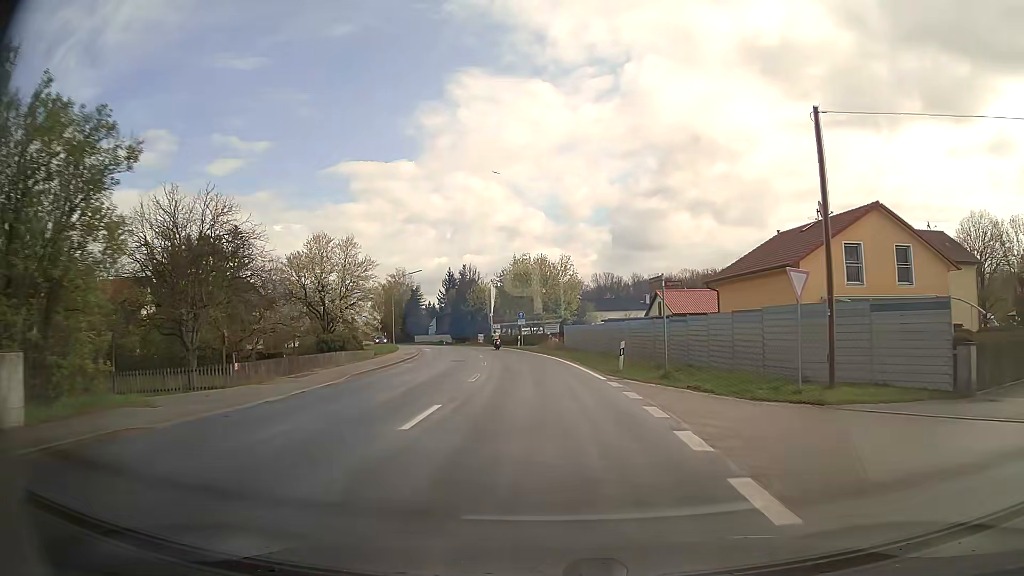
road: secondary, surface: asphalt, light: Day
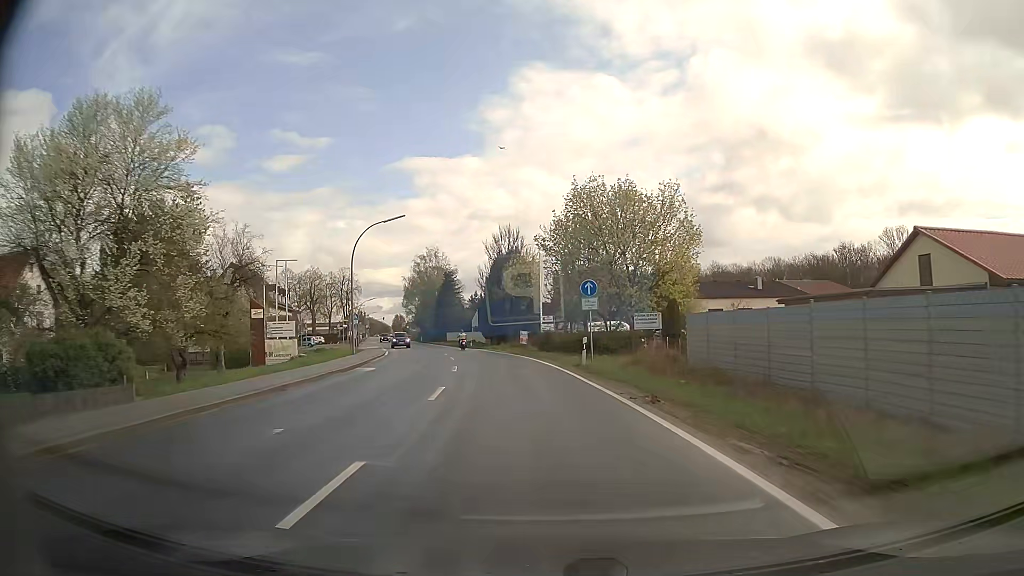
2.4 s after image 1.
(-1.3, +32.6) m; -5°
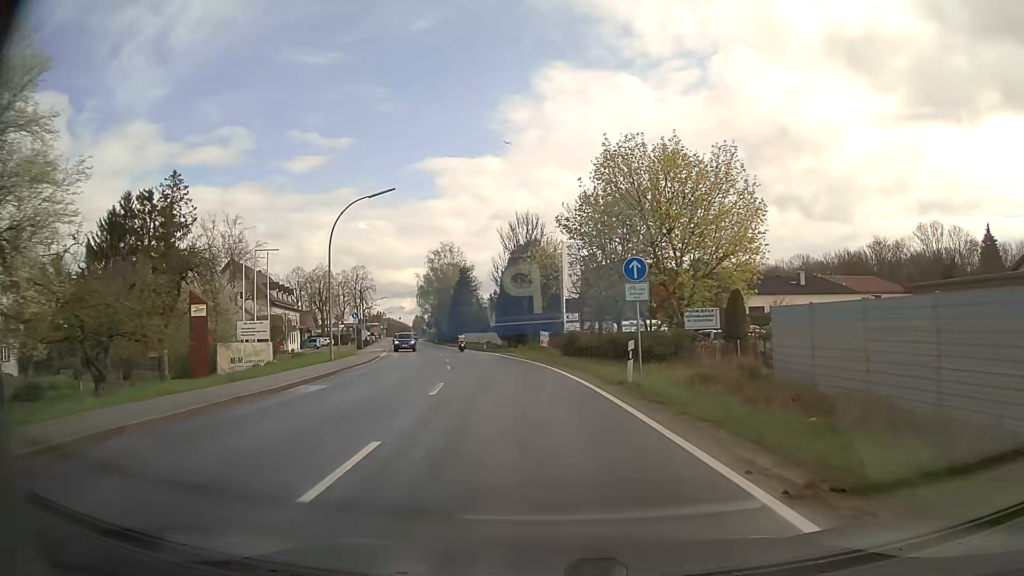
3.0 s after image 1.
(-0.1, +7.8) m; -2°
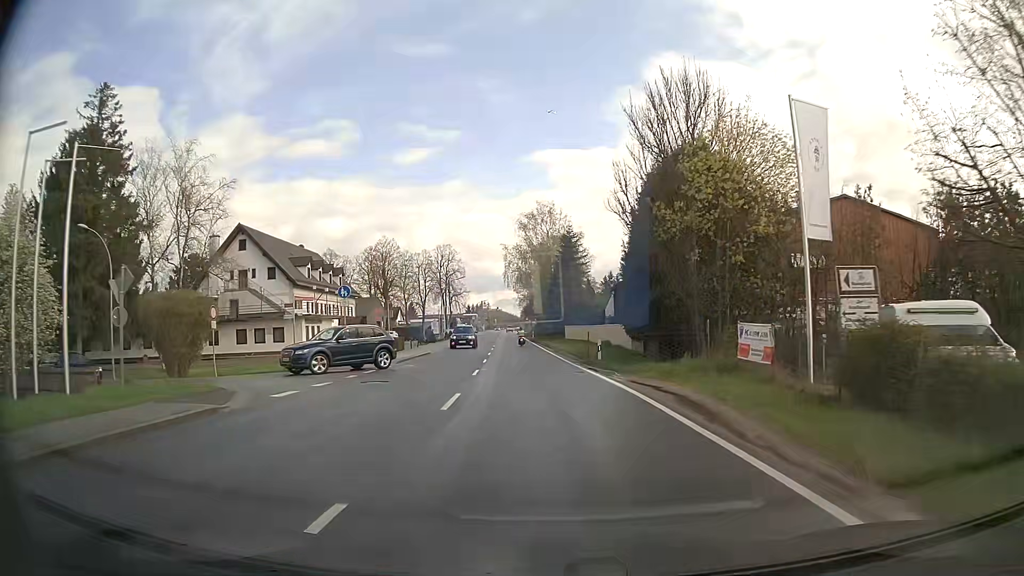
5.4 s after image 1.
(-2.7, +30.1) m; -10°
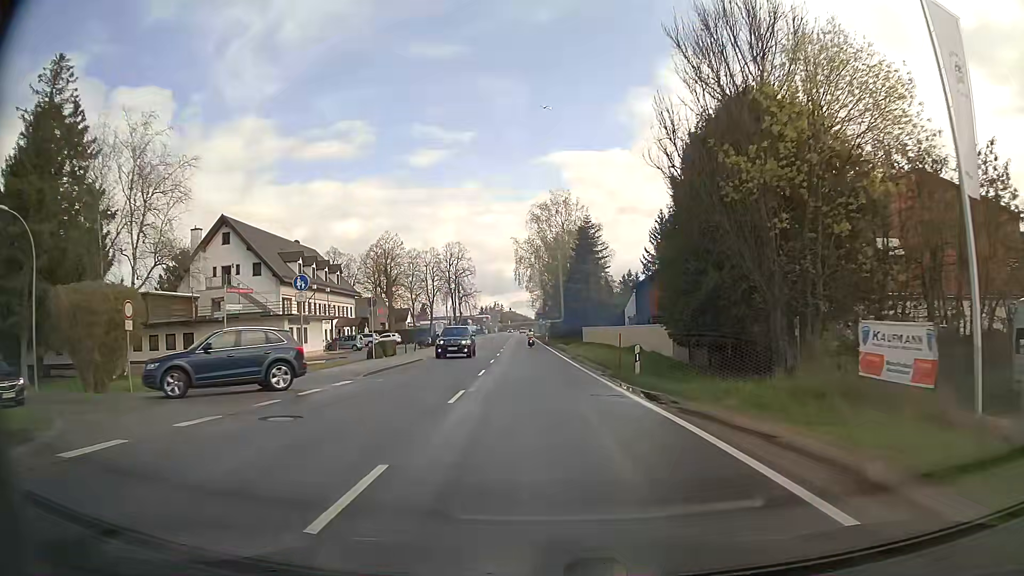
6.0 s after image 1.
(0.0, +7.4) m; -1°
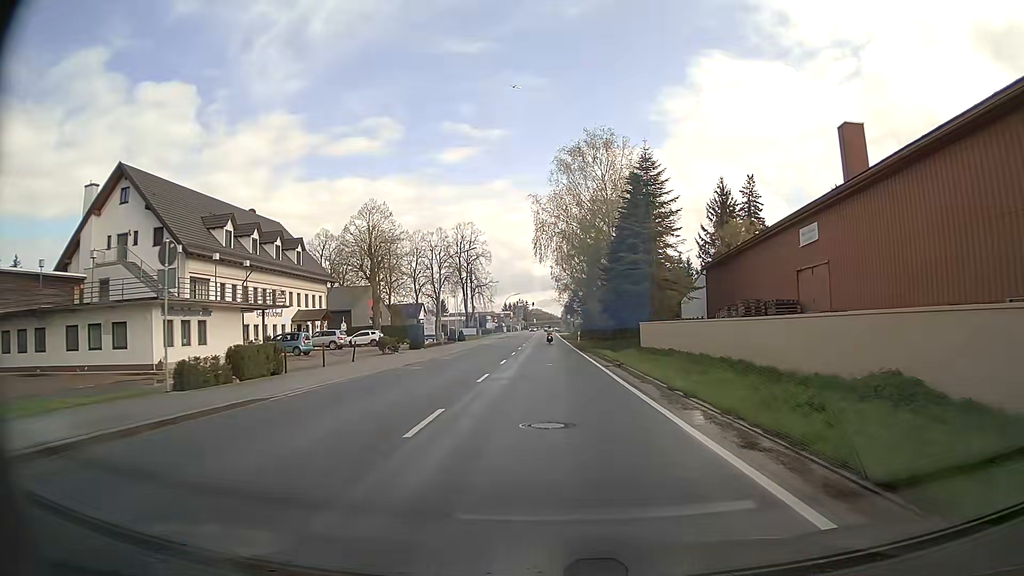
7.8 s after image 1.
(-0.7, +22.7) m; -3°
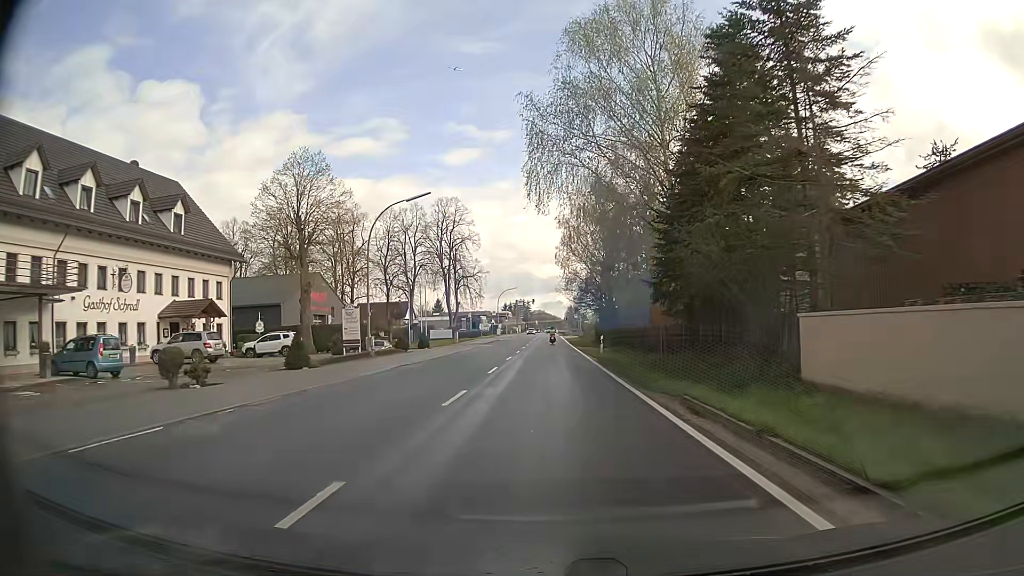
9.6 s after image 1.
(0.0, +23.6) m; 0°
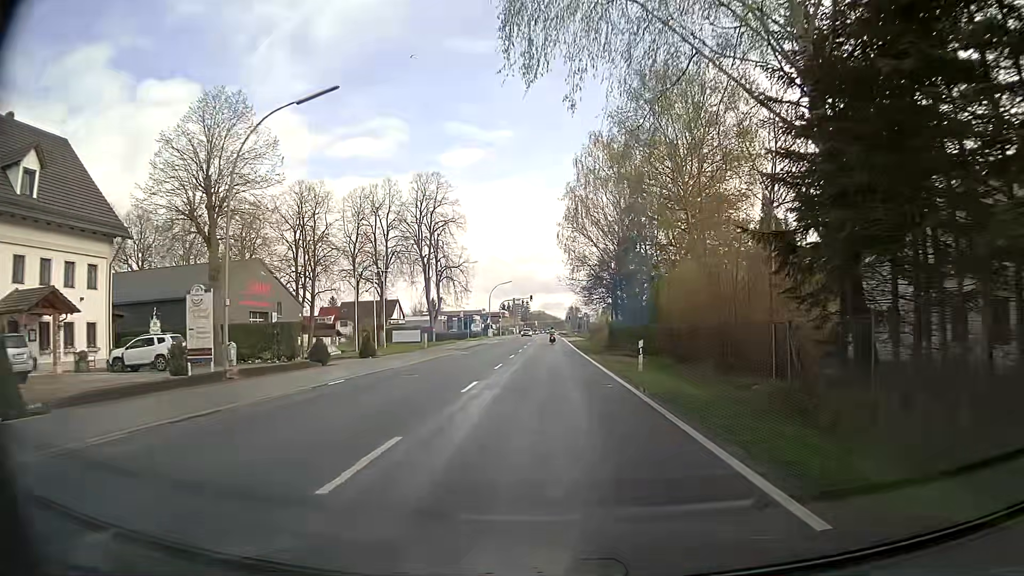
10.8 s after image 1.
(0.0, +15.6) m; 0°
(0, +10) (0, +20) (0, +30) (0, +40) (0, +50) (0, +60) (0, +70) (0, +80) (0, +90) (0, +100) m
